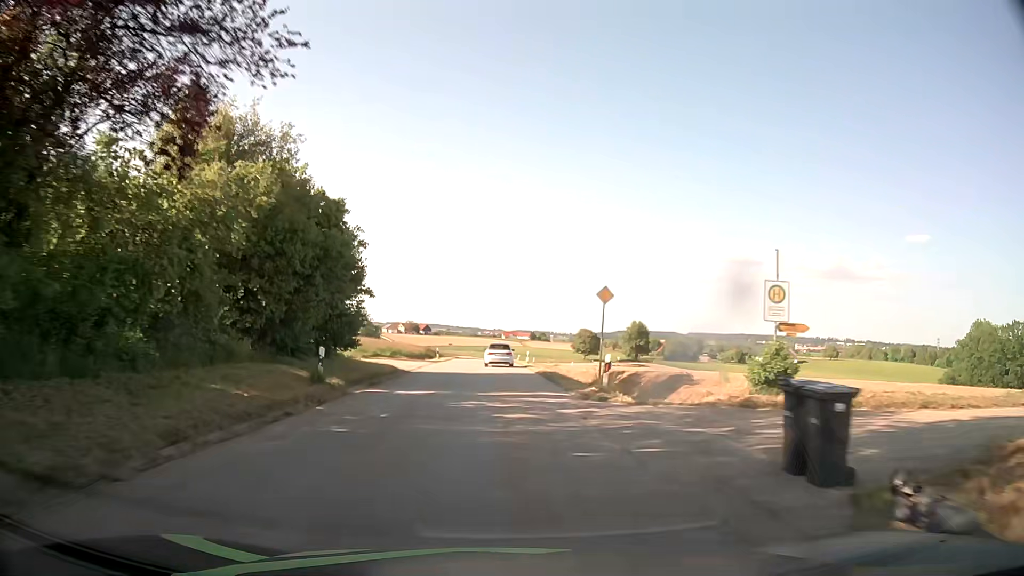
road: tertiary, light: Day
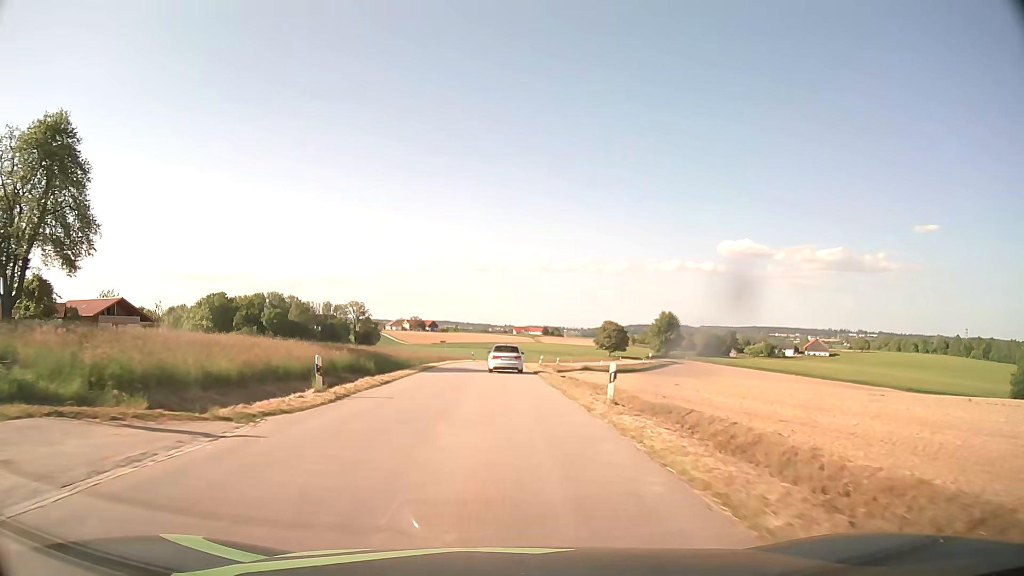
(-0.5, +35.5) m; -1°
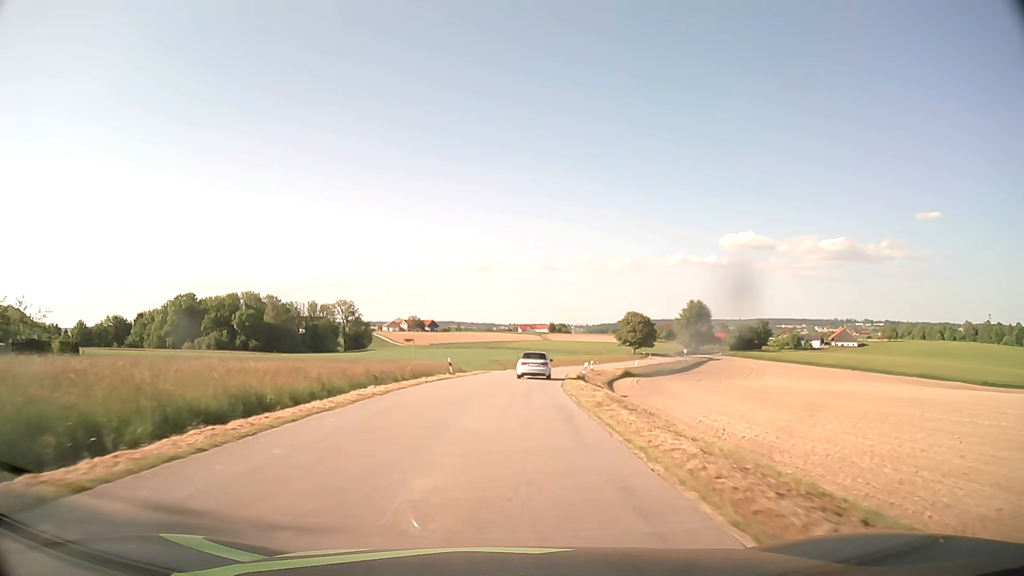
(-0.2, +35.5) m; 0°
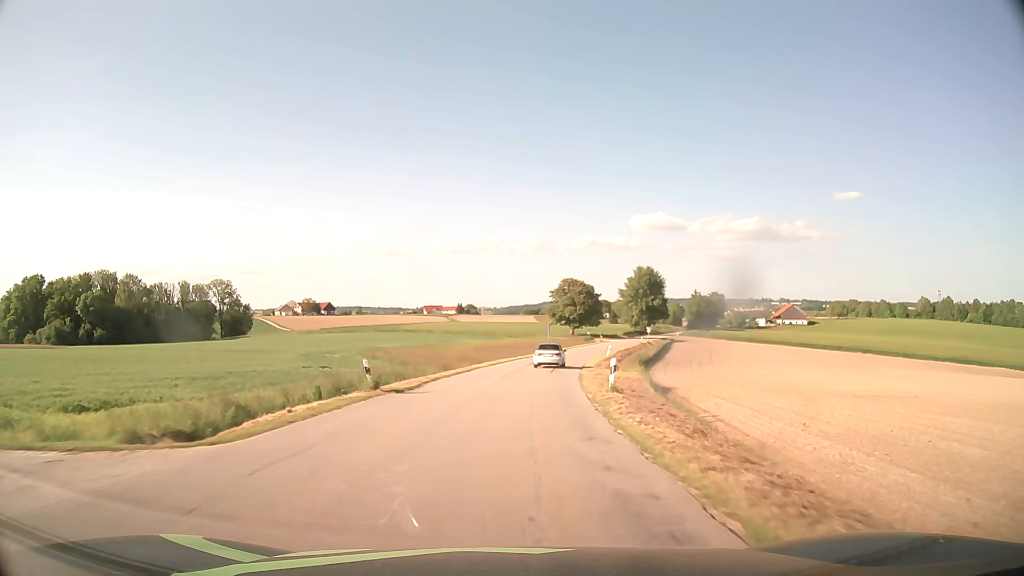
(+2.7, +49.8) m; +8°
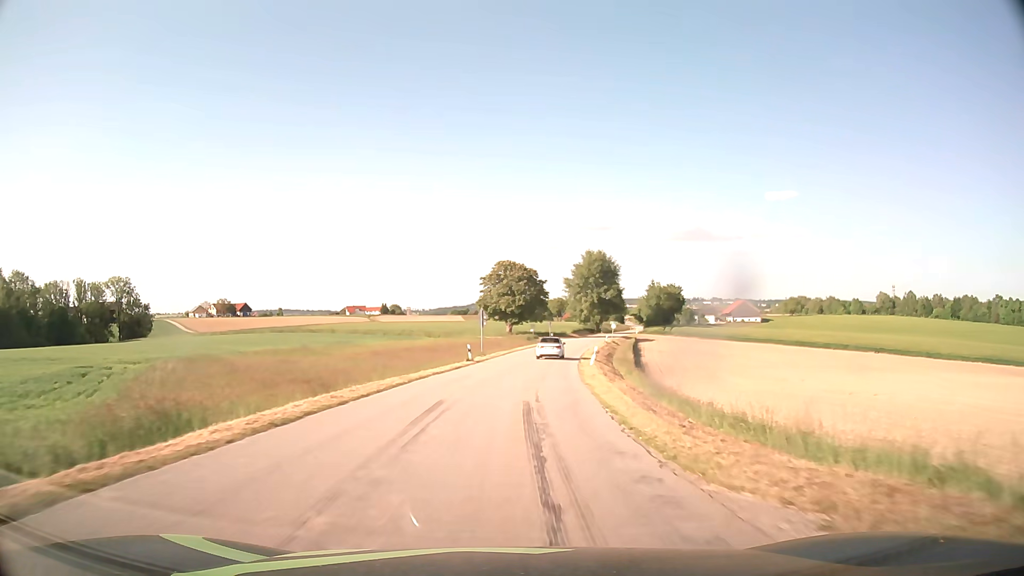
(+1.6, +31.5) m; +6°
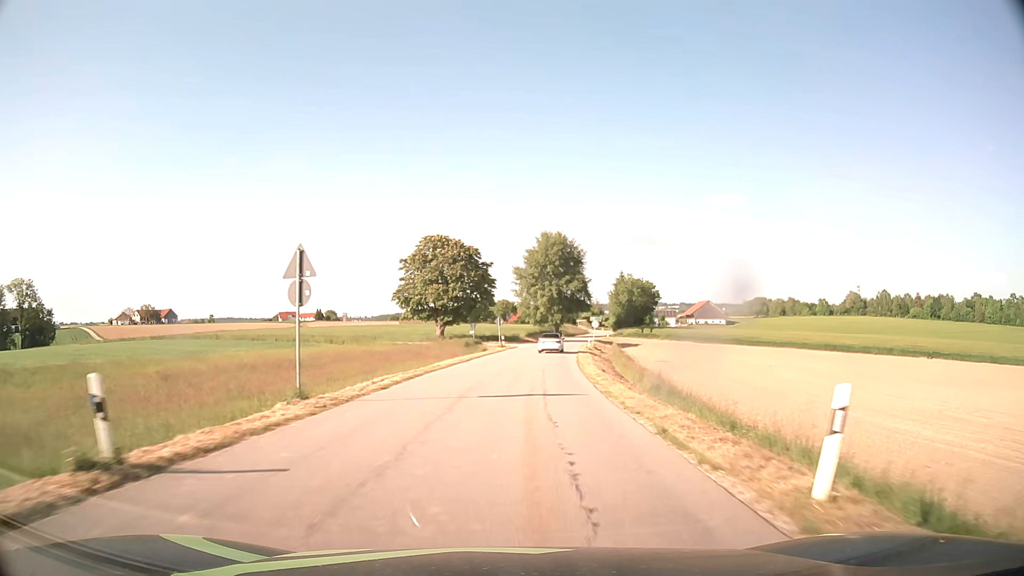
(+1.4, +31.8) m; +5°
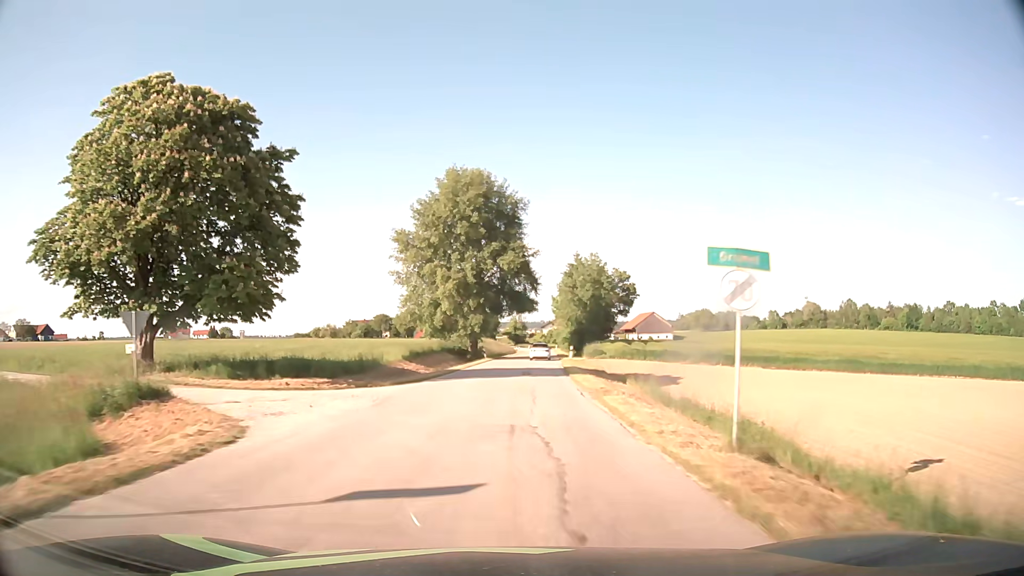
(+3.6, +52.9) m; +7°
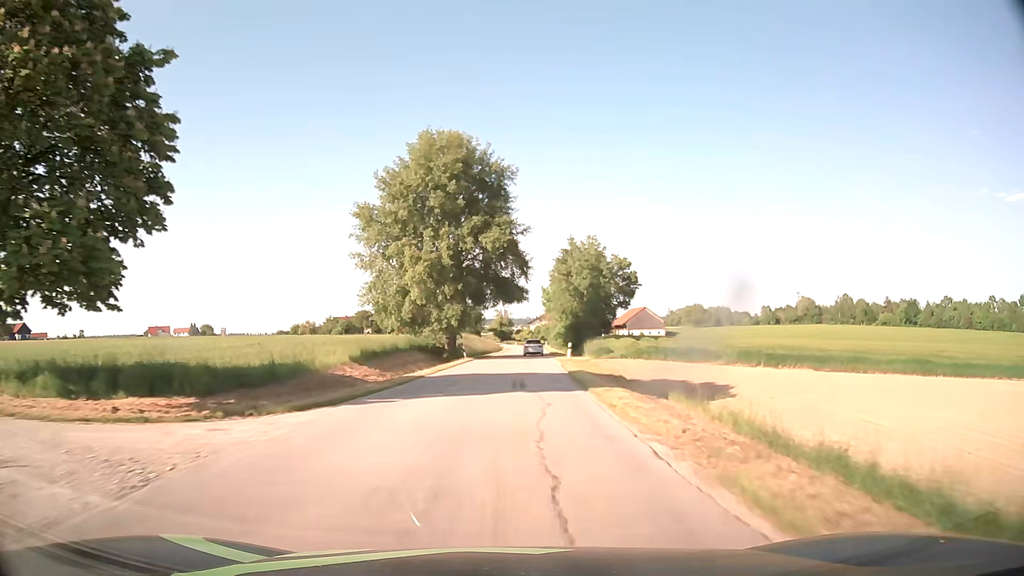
(+0.1, +10.6) m; +1°
(0, +10) (0, +20) (+1, +30) (+1, +40) (+2, +50) (+2, +60) (+3, +70) (+3, +80) (+4, +90) (+4, +100) m
